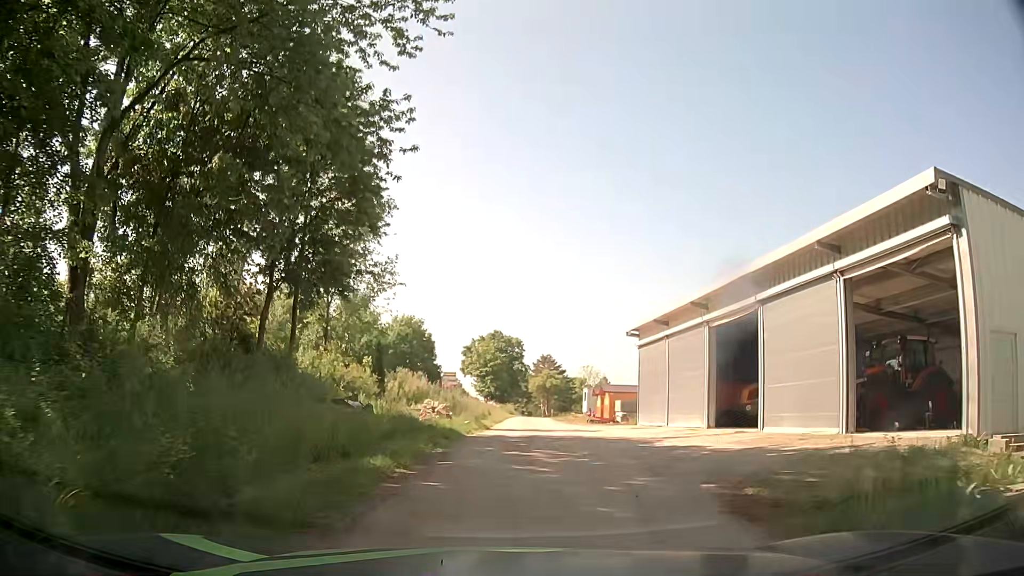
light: Day
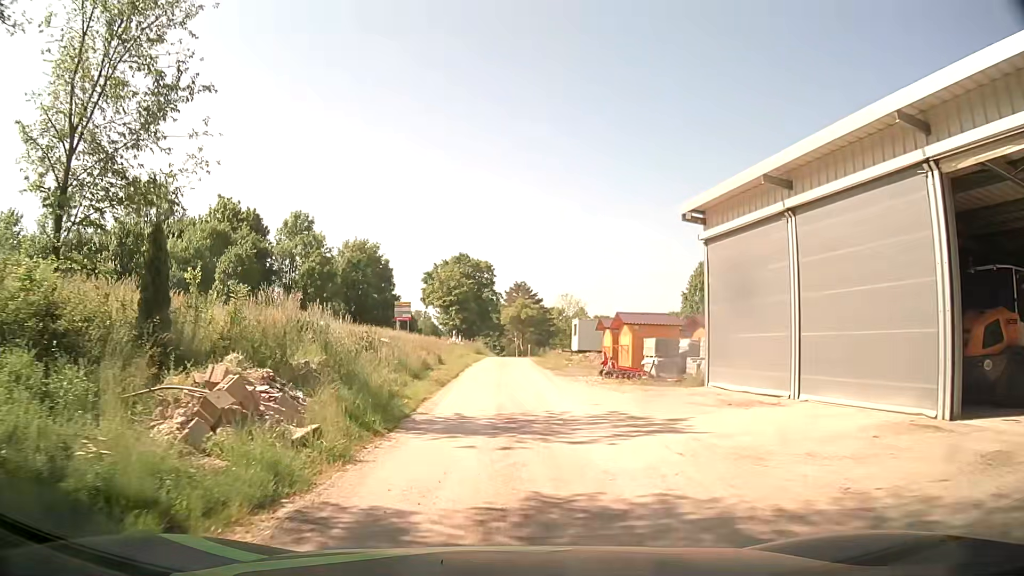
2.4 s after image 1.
(+0.2, +17.0) m; 0°
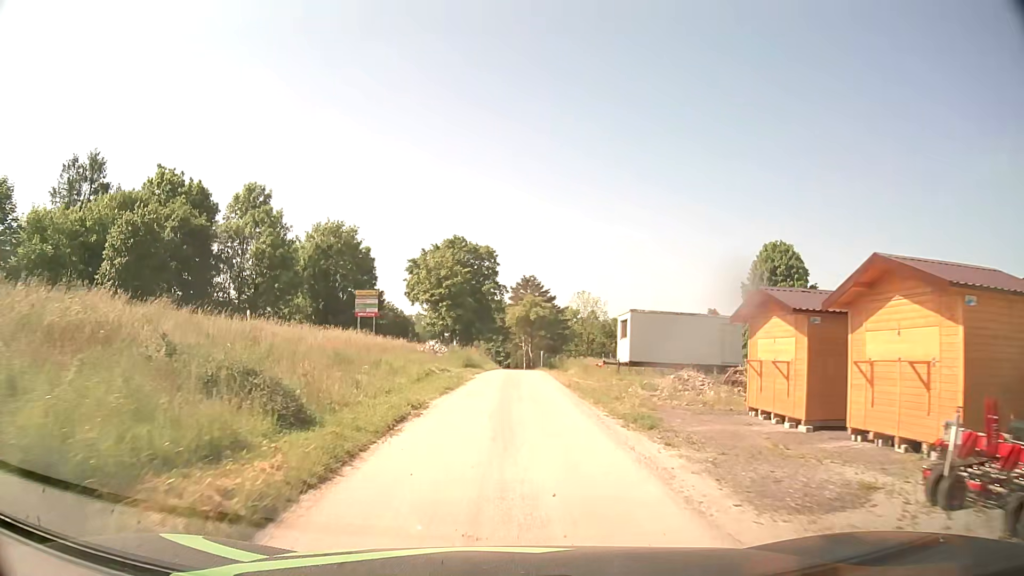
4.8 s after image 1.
(+0.4, +20.9) m; +1°
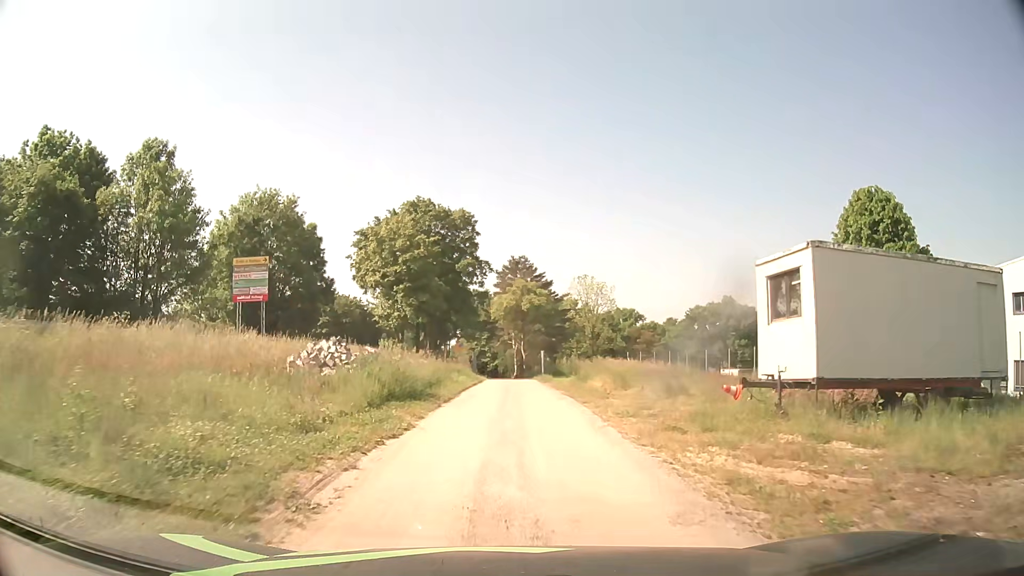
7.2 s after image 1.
(0.0, +21.3) m; +1°
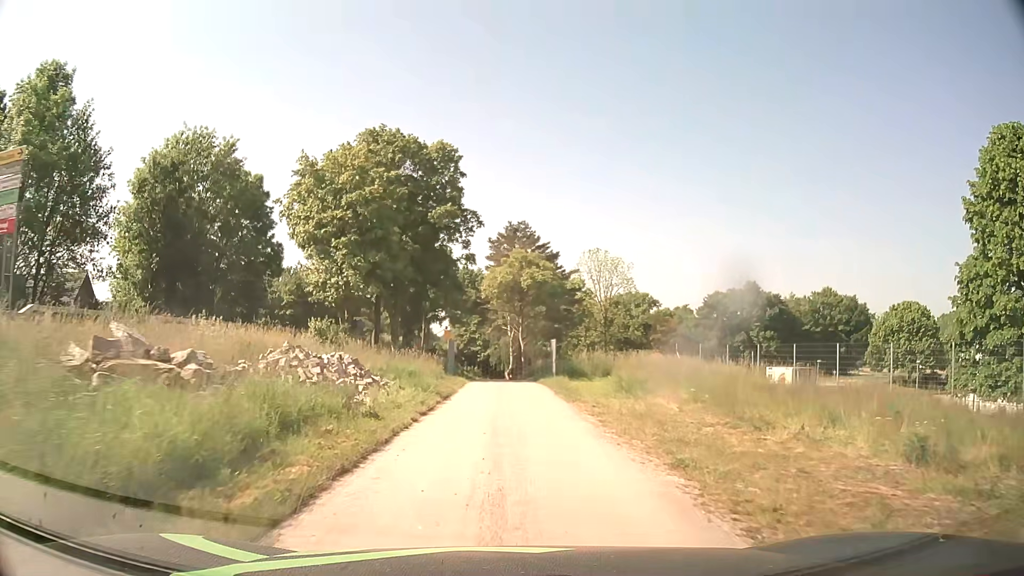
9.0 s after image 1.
(0.0, +16.8) m; 0°
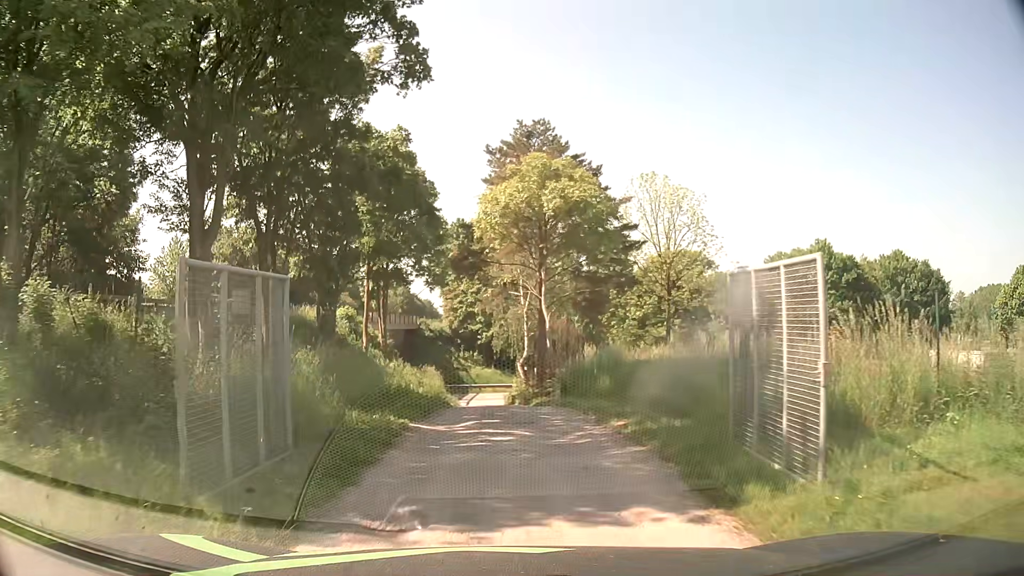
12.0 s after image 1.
(-0.1, +26.8) m; -1°
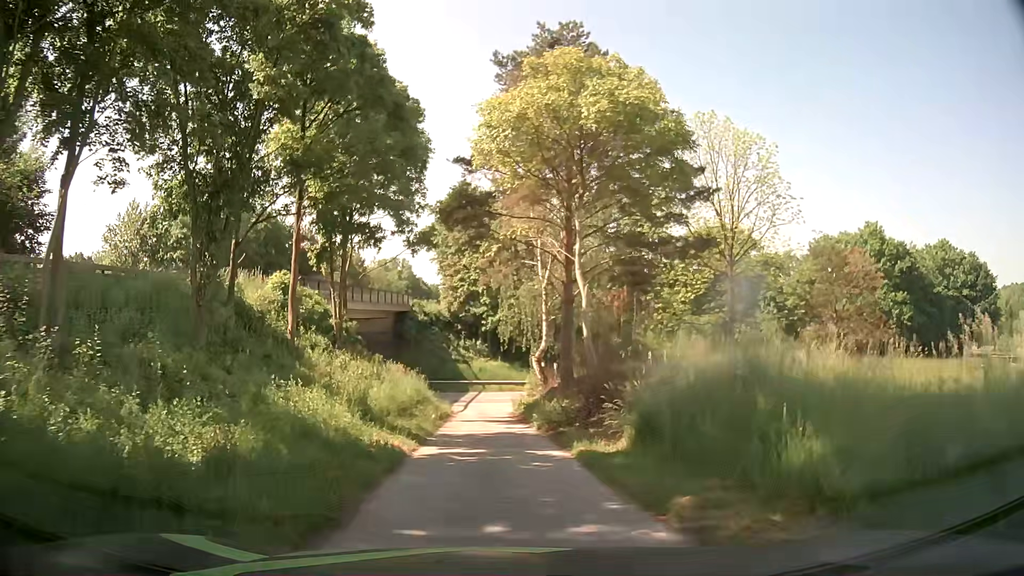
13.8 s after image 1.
(-0.1, +12.5) m; -1°
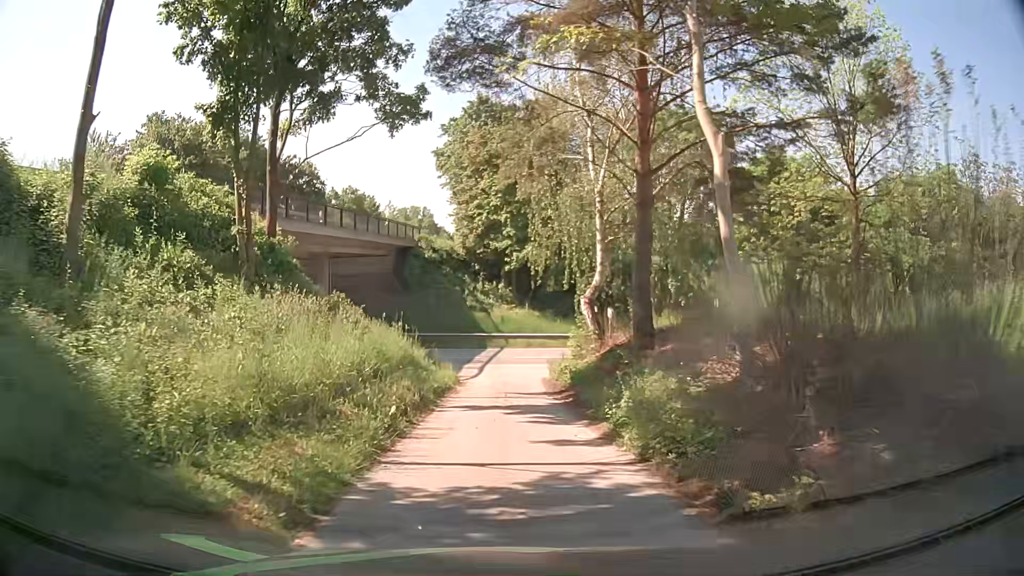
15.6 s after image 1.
(-0.2, +12.1) m; -2°
